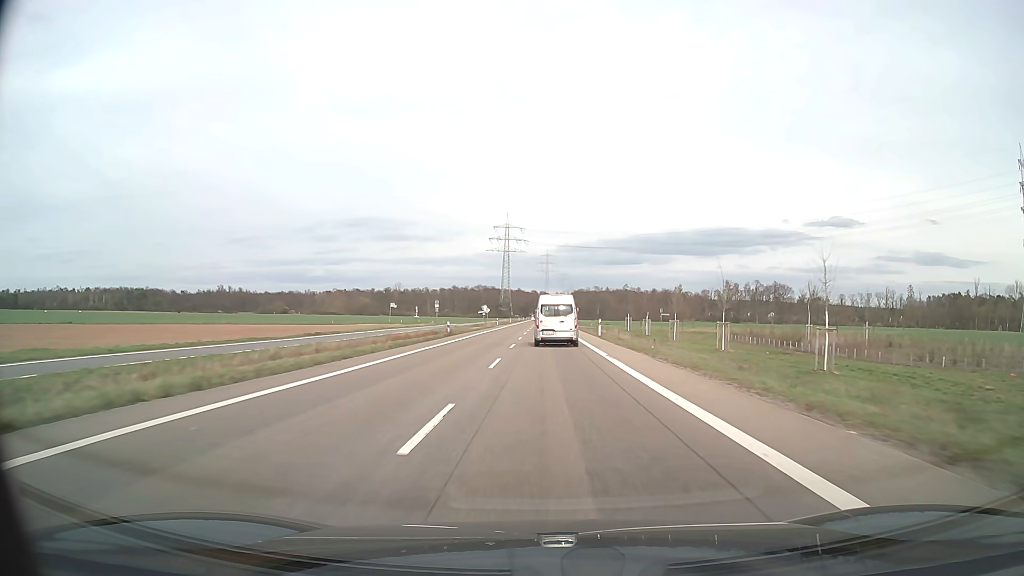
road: secondary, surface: asphalt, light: Day
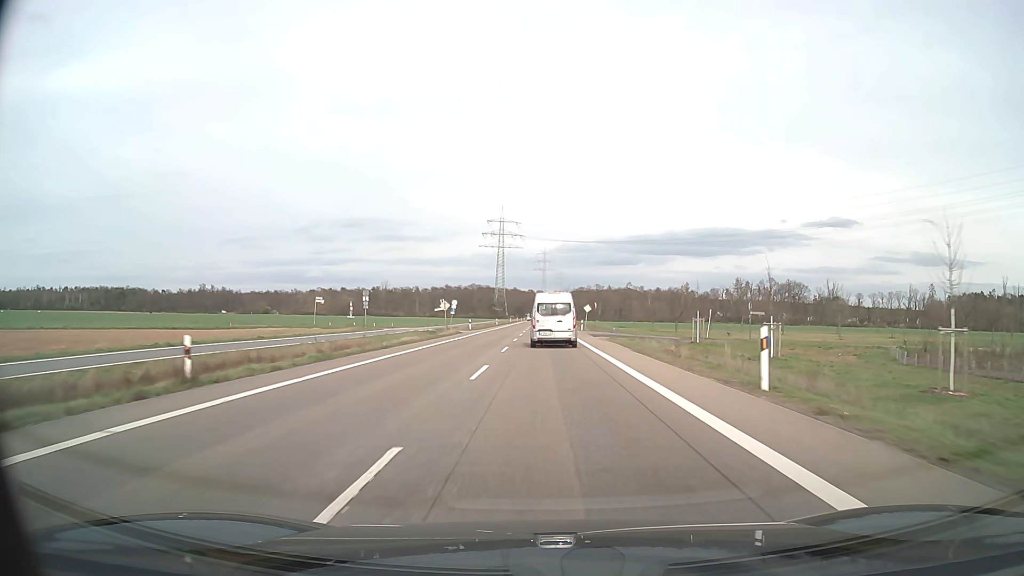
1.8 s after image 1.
(0.0, +38.0) m; 0°
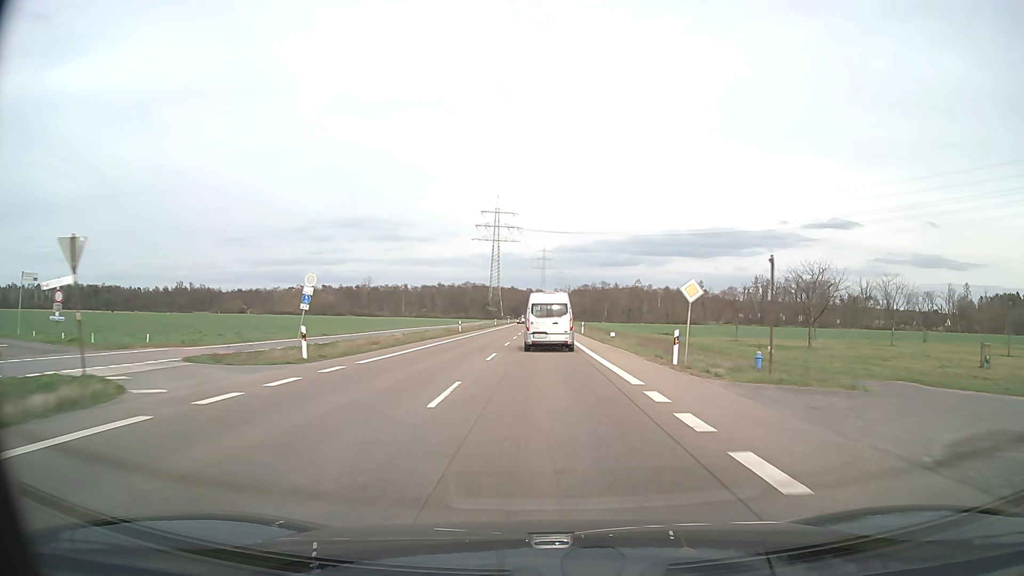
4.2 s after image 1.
(+0.1, +49.7) m; 0°
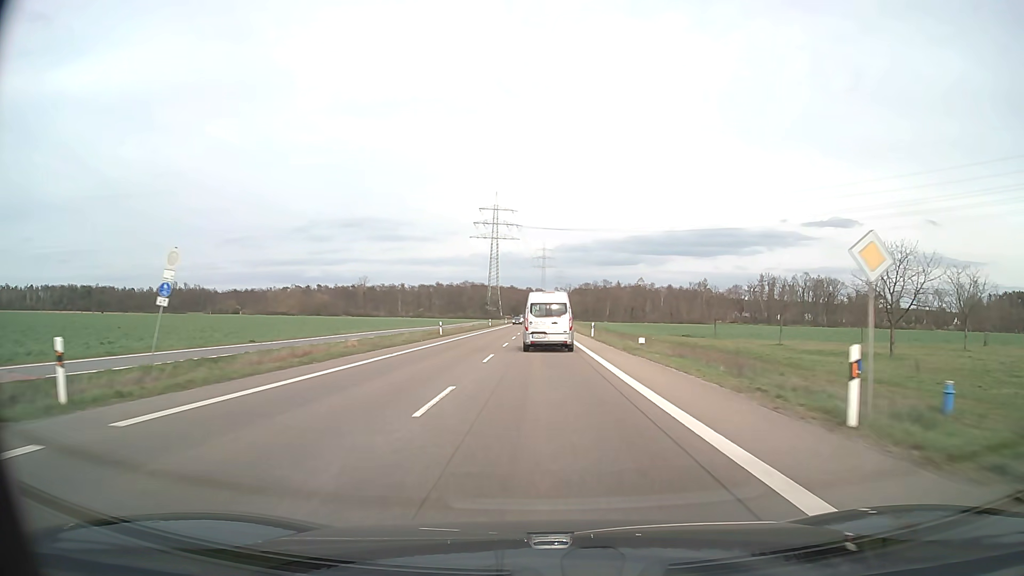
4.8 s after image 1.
(0.0, +12.2) m; 0°
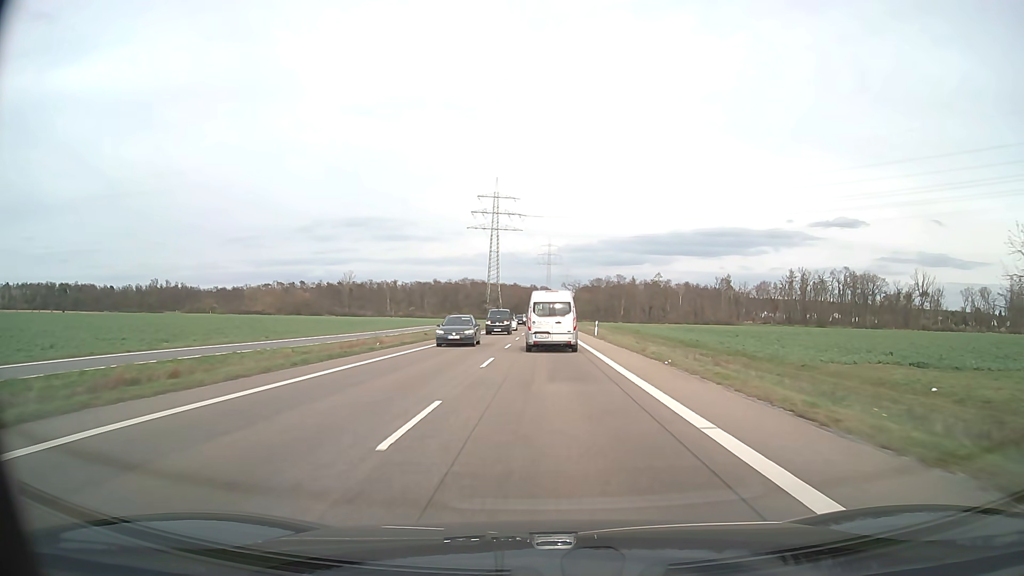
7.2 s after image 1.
(-0.2, +47.9) m; 0°
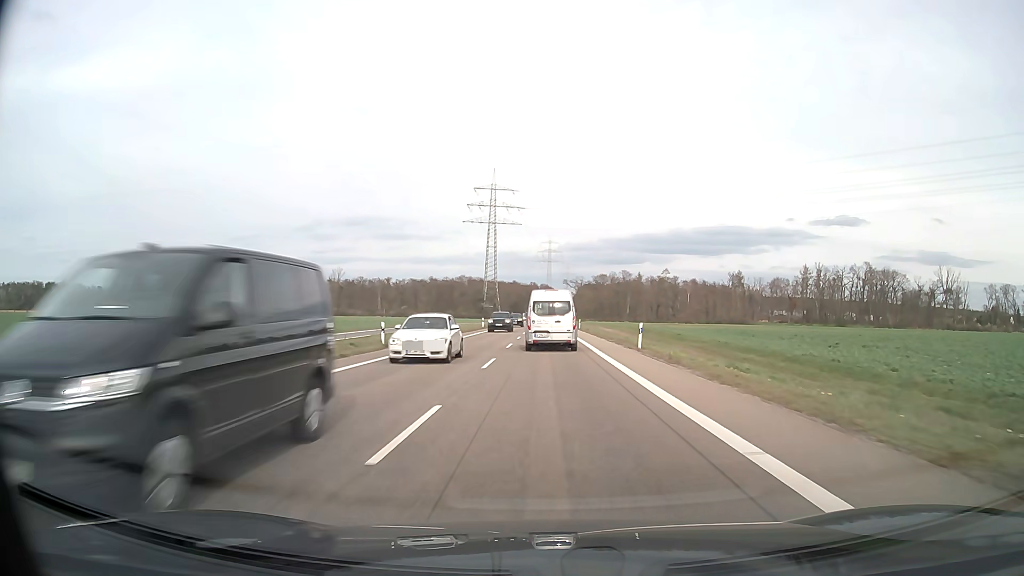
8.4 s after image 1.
(0.0, +23.4) m; 0°
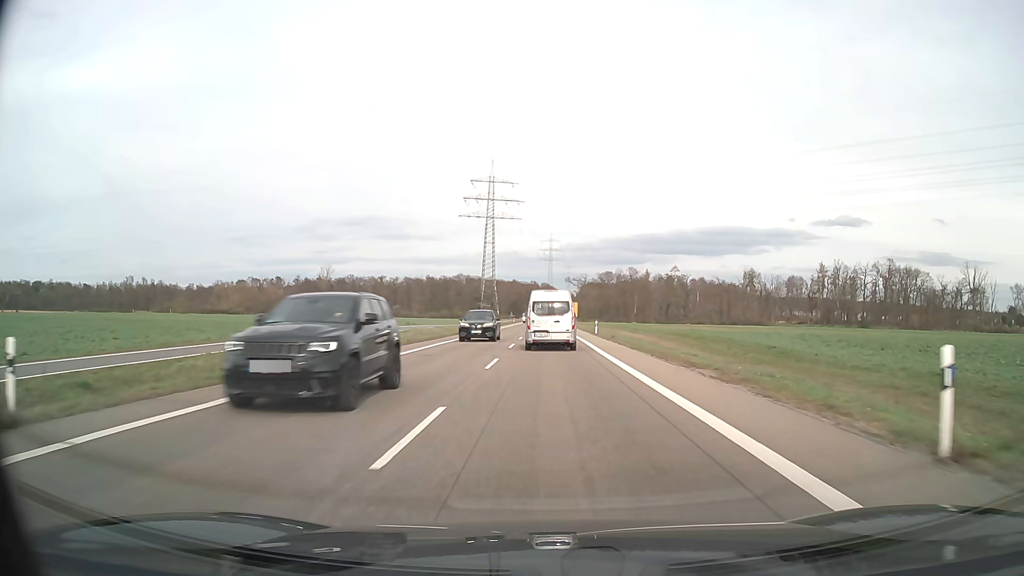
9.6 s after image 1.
(0.0, +23.0) m; 0°
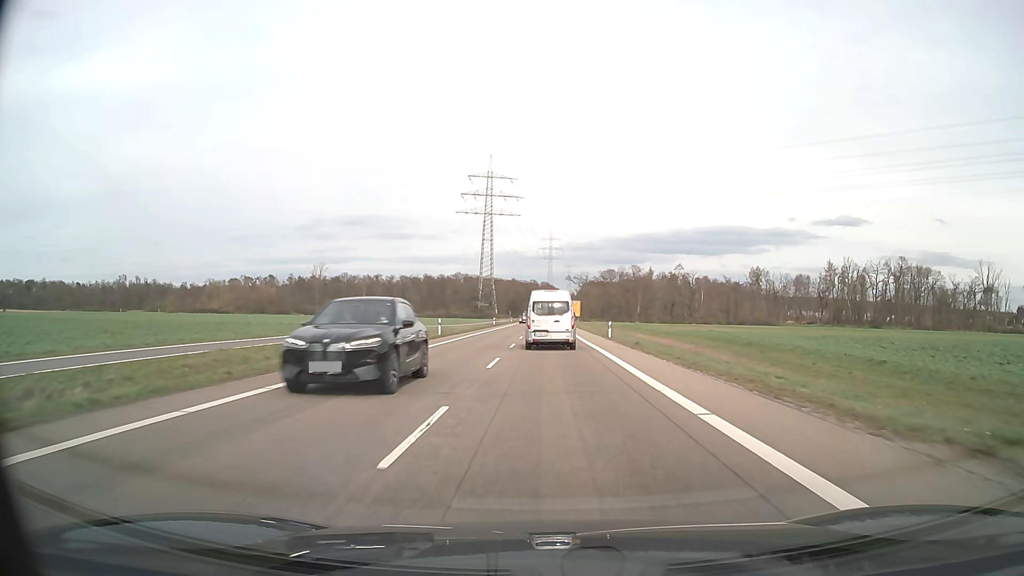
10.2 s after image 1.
(0.0, +11.3) m; 0°
(0, +10) (0, +20) (0, +30) (0, +40) (0, +50) (0, +60) (0, +70) (0, +80) (0, +90) (0, +100) m
